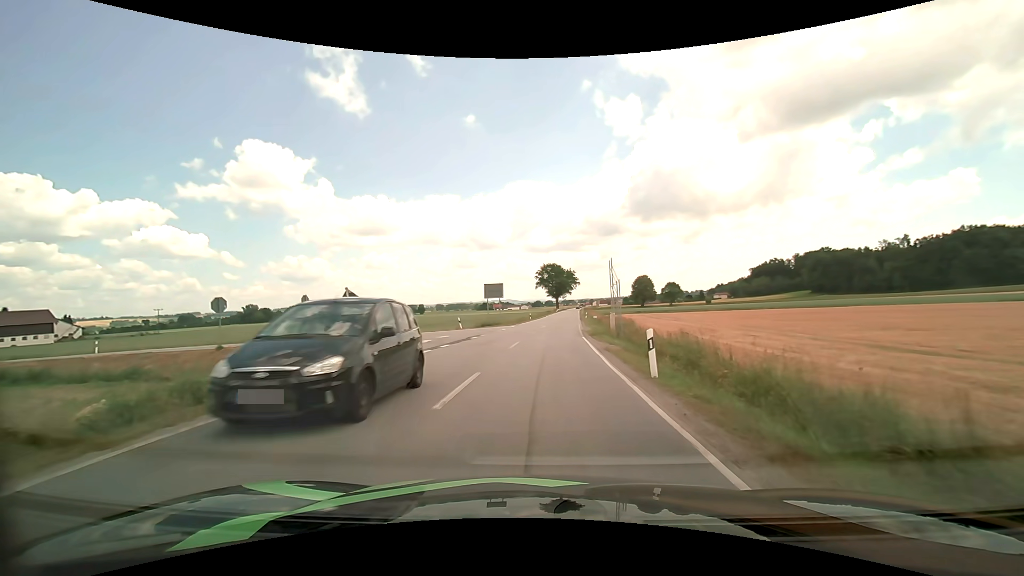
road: secondary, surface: asphalt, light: Day
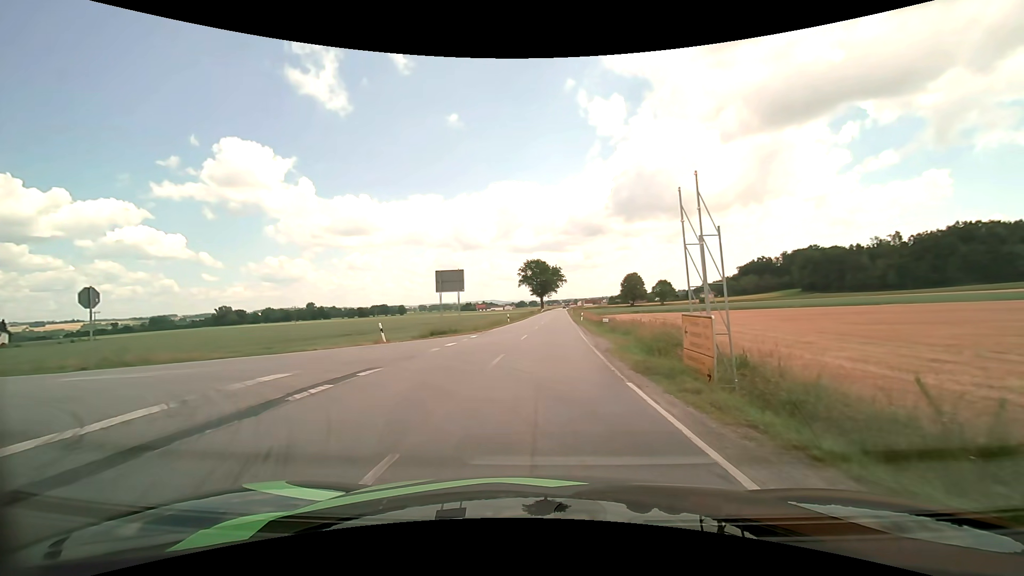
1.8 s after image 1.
(+0.3, +16.7) m; +2°
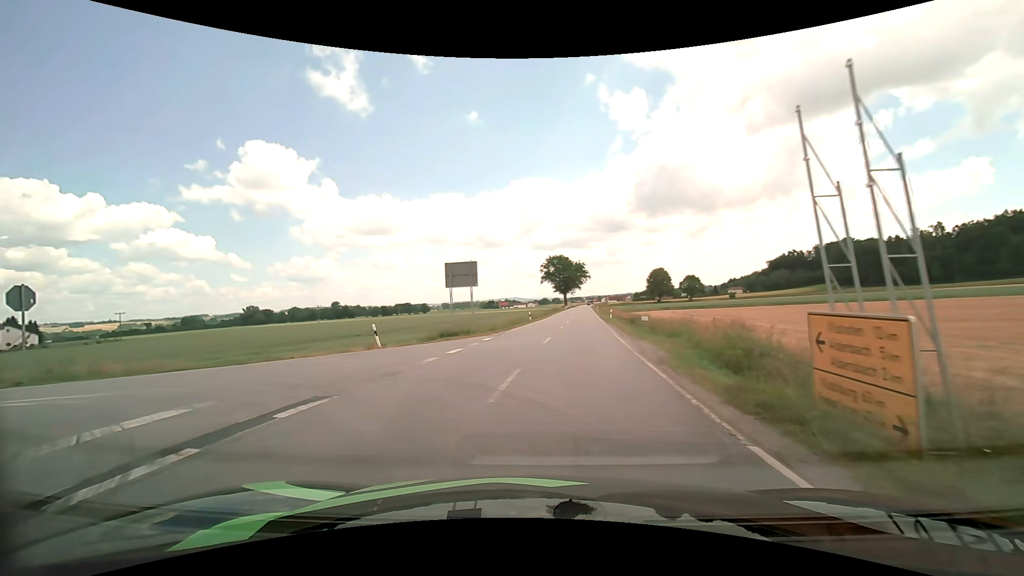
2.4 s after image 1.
(-0.1, +4.3) m; -3°
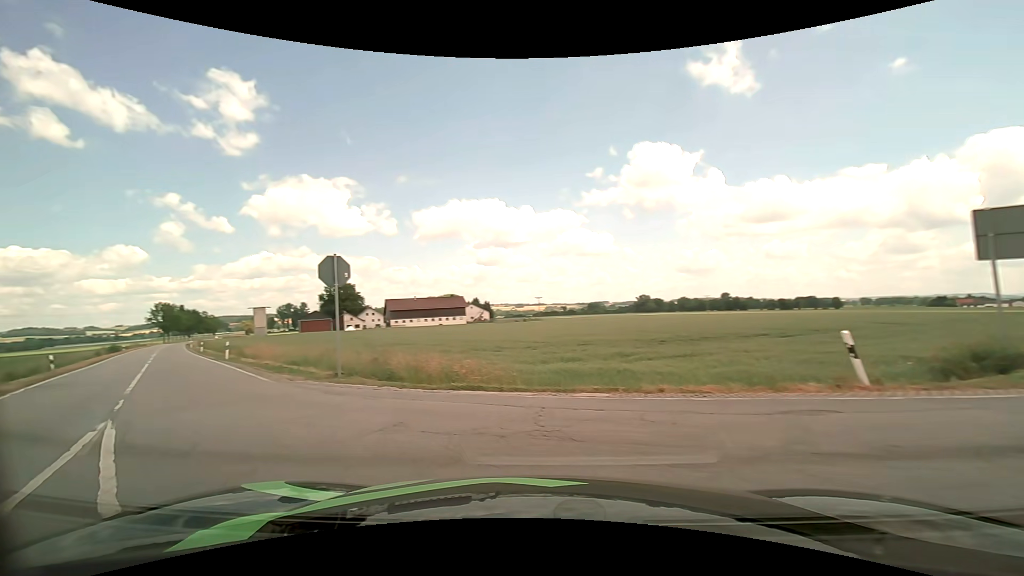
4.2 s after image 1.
(-3.4, +10.3) m; -44°
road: tertiary
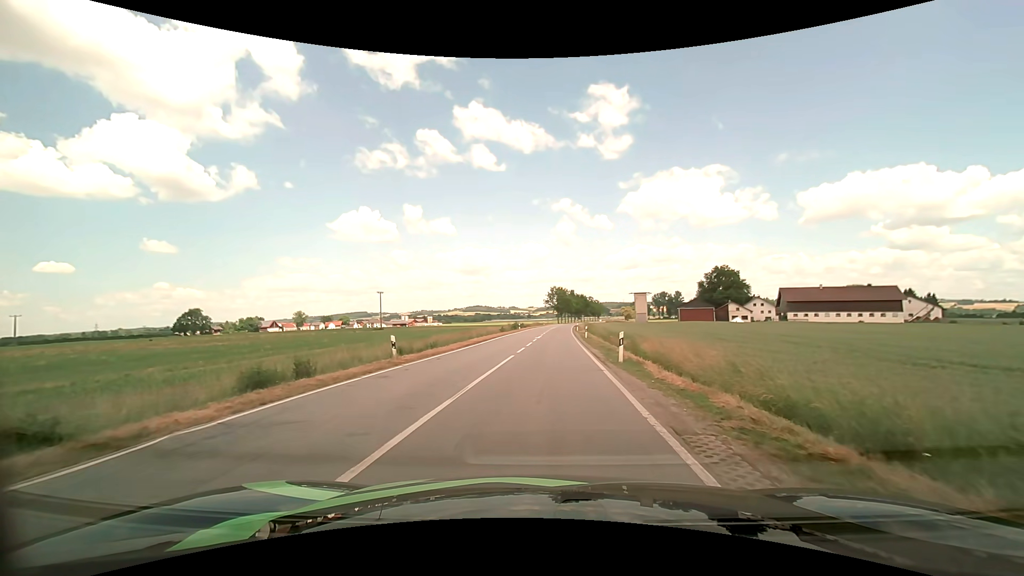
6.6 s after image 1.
(-7.9, +14.7) m; -39°
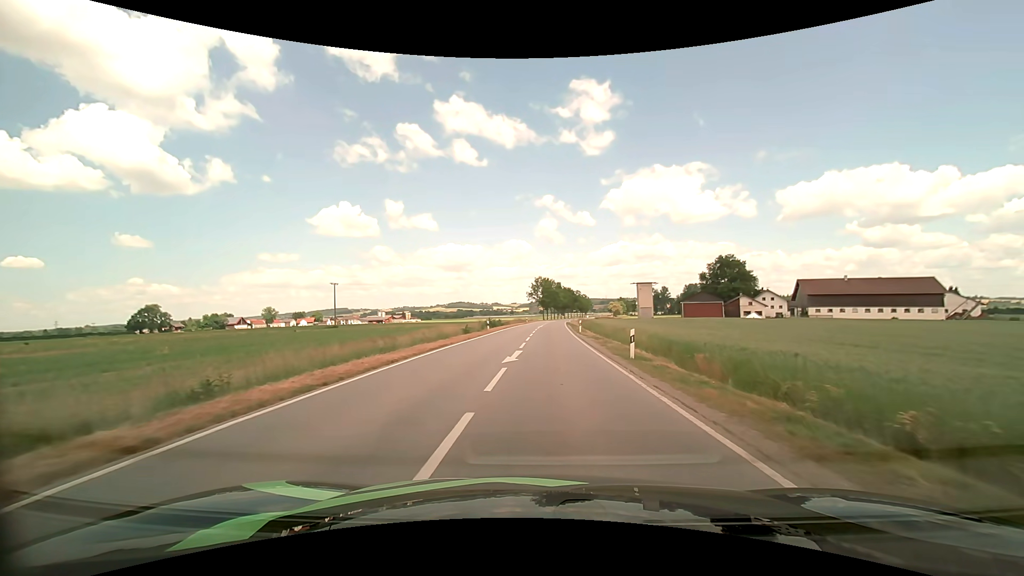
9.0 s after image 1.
(+0.2, +25.6) m; +2°
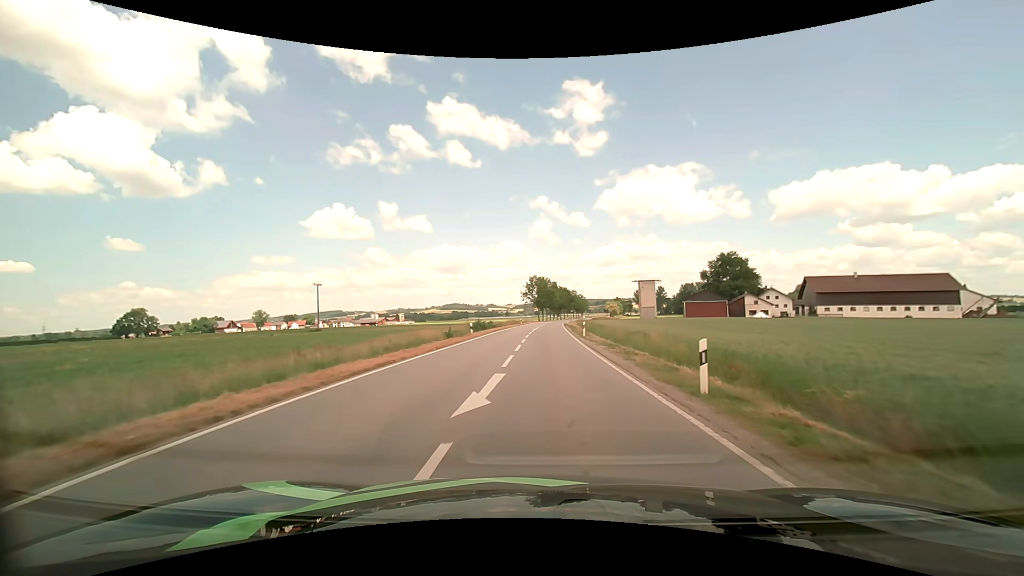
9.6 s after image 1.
(0.0, +7.8) m; 0°
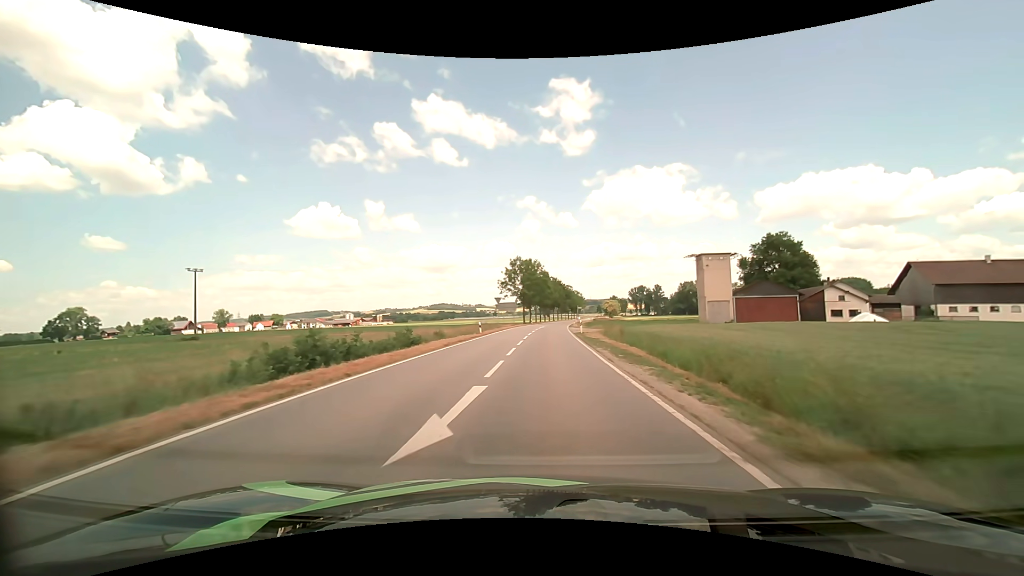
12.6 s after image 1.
(+0.6, +45.5) m; +1°
(0, +10) (0, +20) (0, +30) (+1, +40) (+1, +50) (+2, +60) (+2, +70) (+3, +80) (+4, +90) (+5, +100) m
